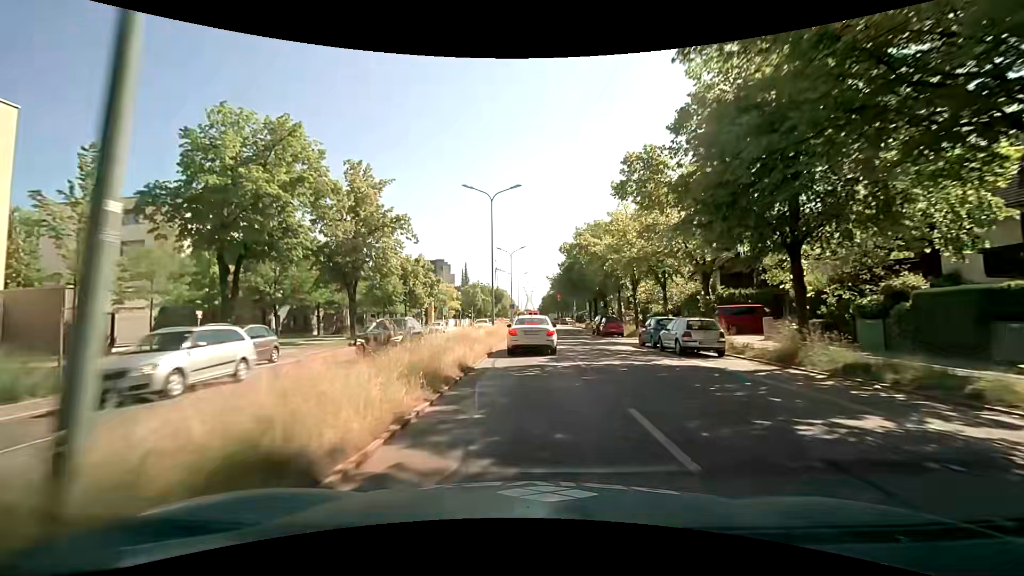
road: primary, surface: asphalt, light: Day
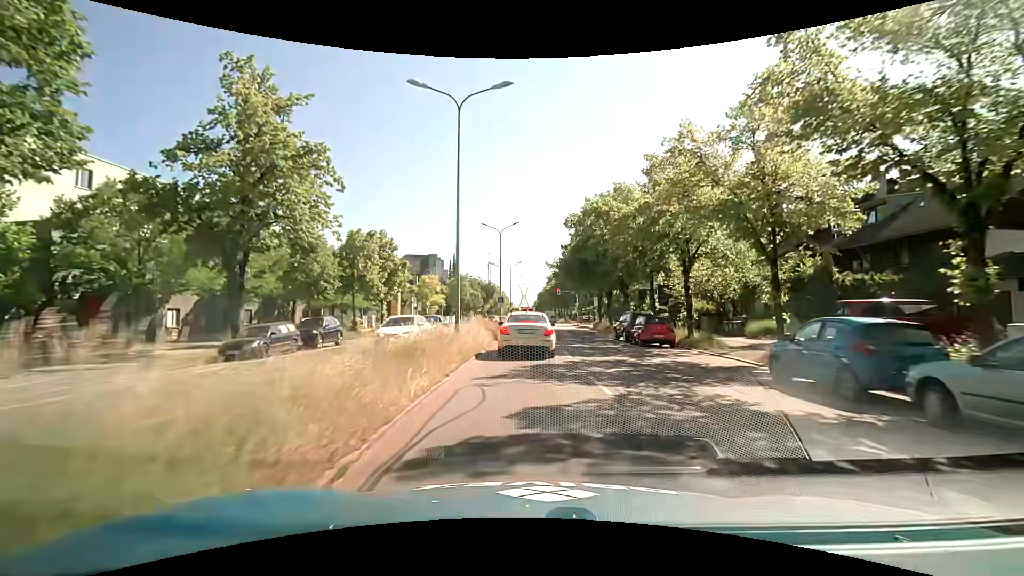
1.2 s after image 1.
(0.0, +14.6) m; +1°
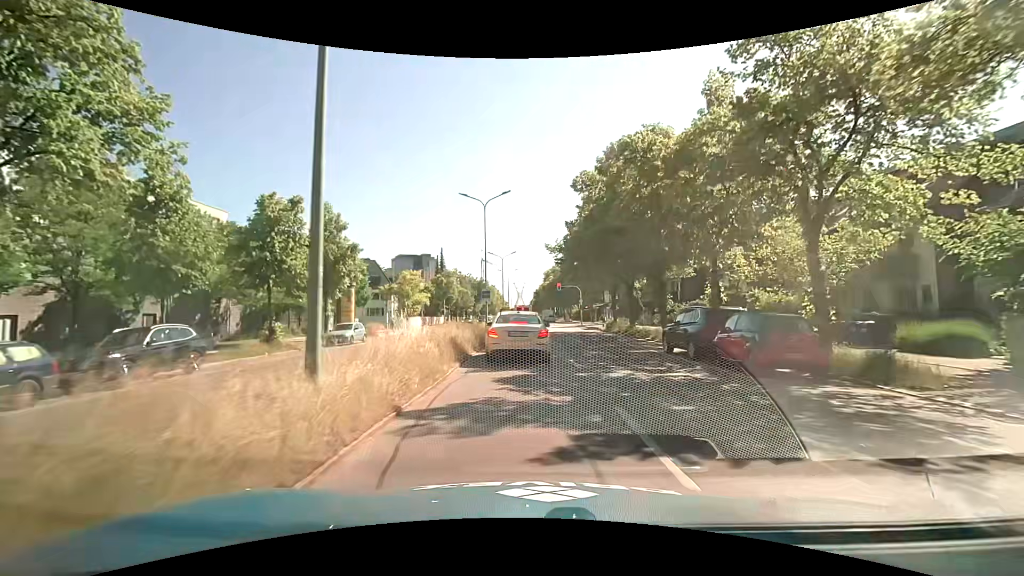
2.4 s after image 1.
(-0.1, +12.0) m; 0°
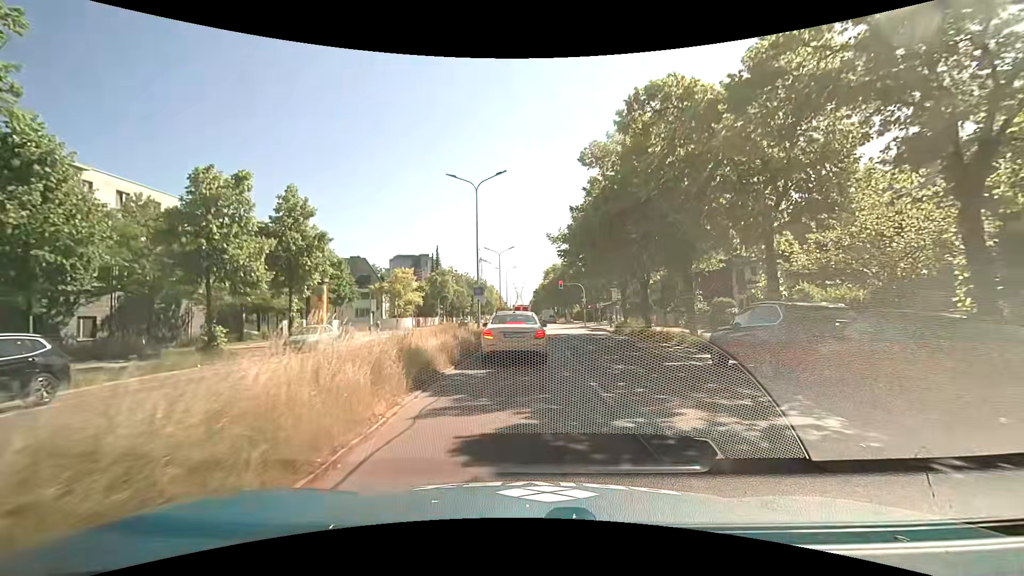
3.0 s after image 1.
(0.0, +5.1) m; 0°
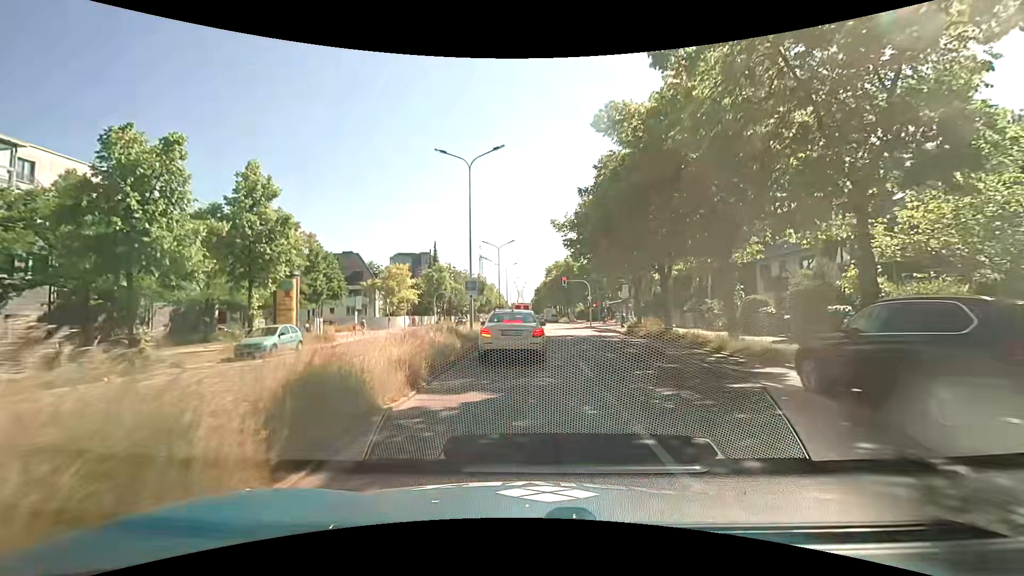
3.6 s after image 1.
(0.0, +4.5) m; -1°
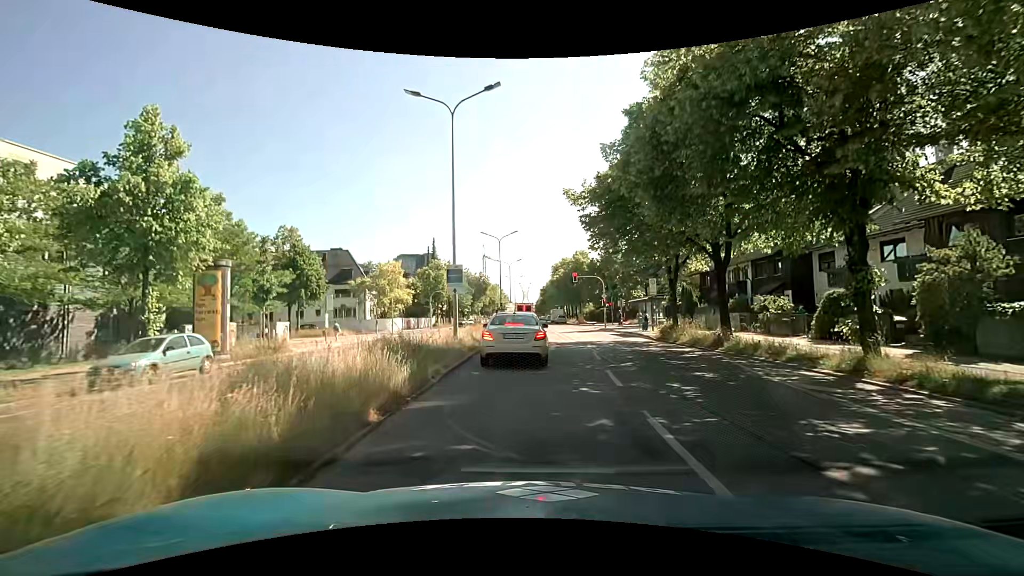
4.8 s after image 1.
(0.0, +7.4) m; 0°
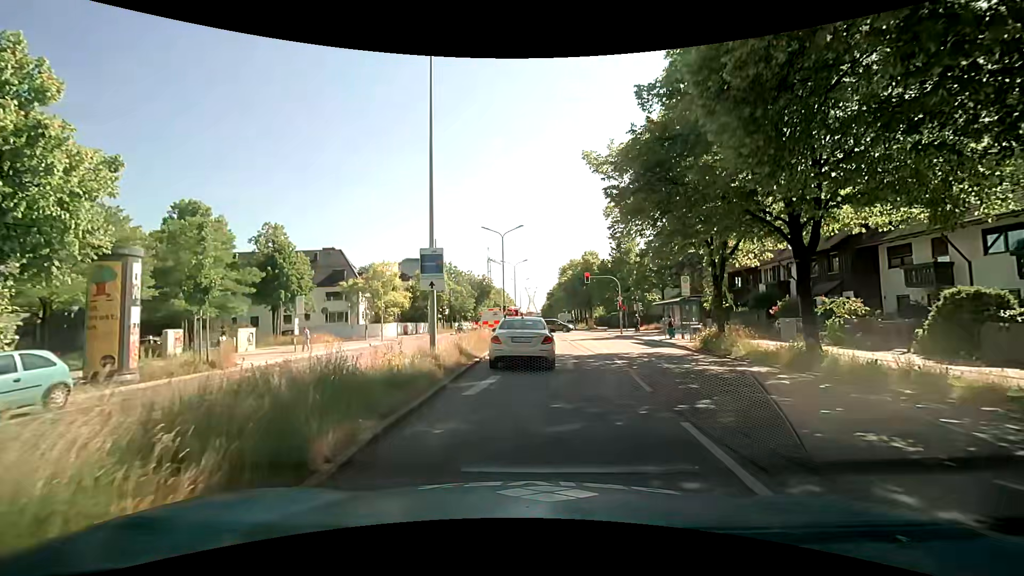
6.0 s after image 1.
(0.0, +5.6) m; -2°
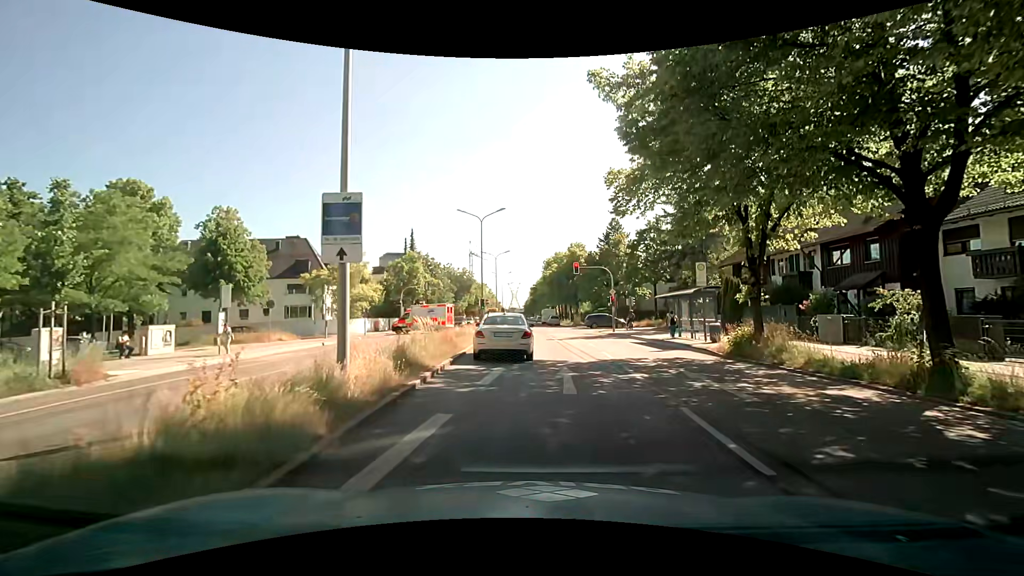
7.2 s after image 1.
(+0.1, +5.6) m; +2°
(+1, +10) (+2, +20) (+2, +30) (+2, +40) (+1, +50) (0, +60) (0, +70) (-1, +80) (-1, +90) (-1, +100) m
